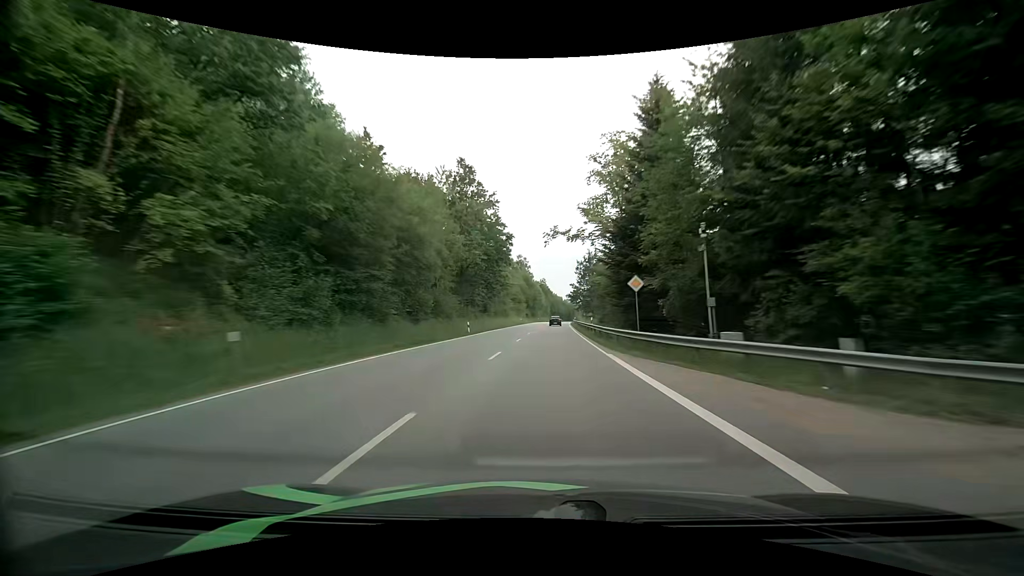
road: primary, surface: asphalt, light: Day
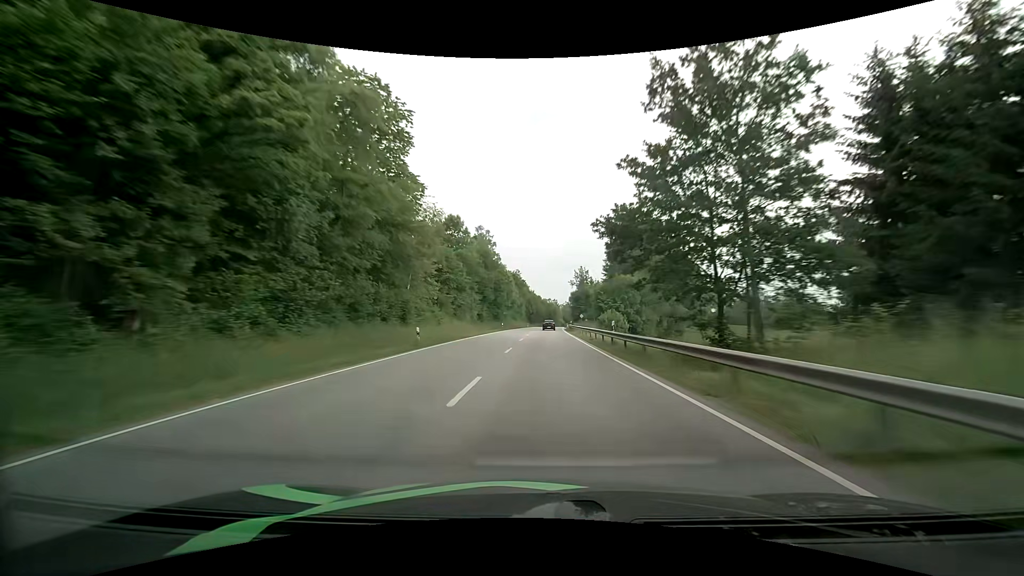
(+1.6, +67.2) m; +3°
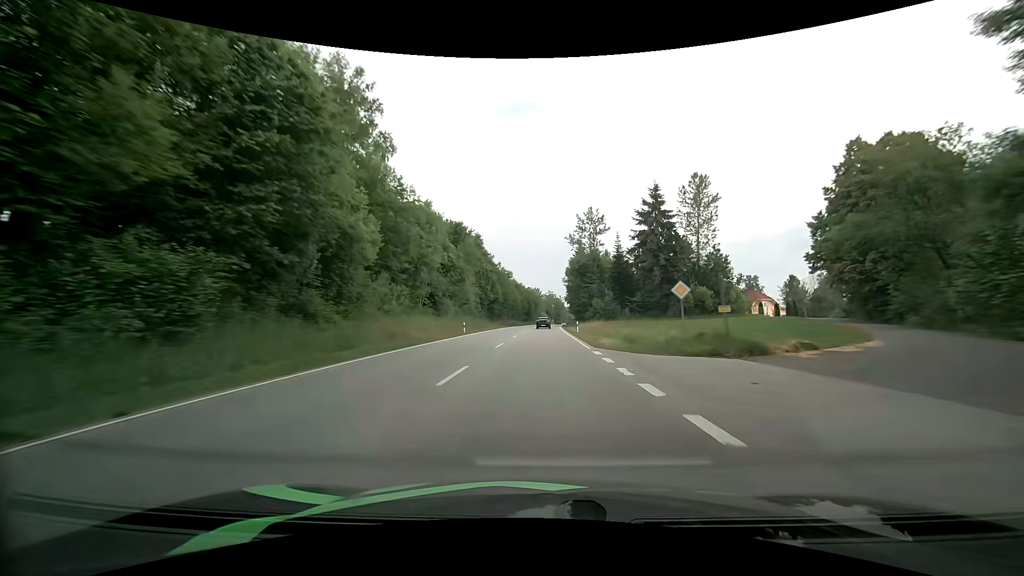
(+1.6, +82.1) m; +2°
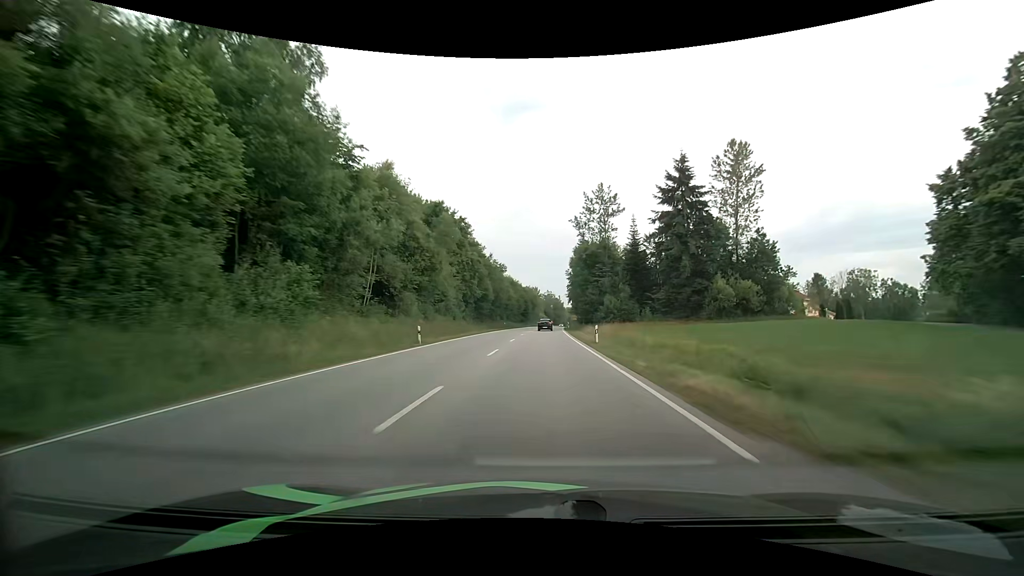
(0.0, +15.7) m; 0°
(0, +10) (0, +20) (0, +30) (0, +40) (0, +50) (+1, +60) (+1, +70) (+1, +80) (+2, +90) (+2, +100) m
